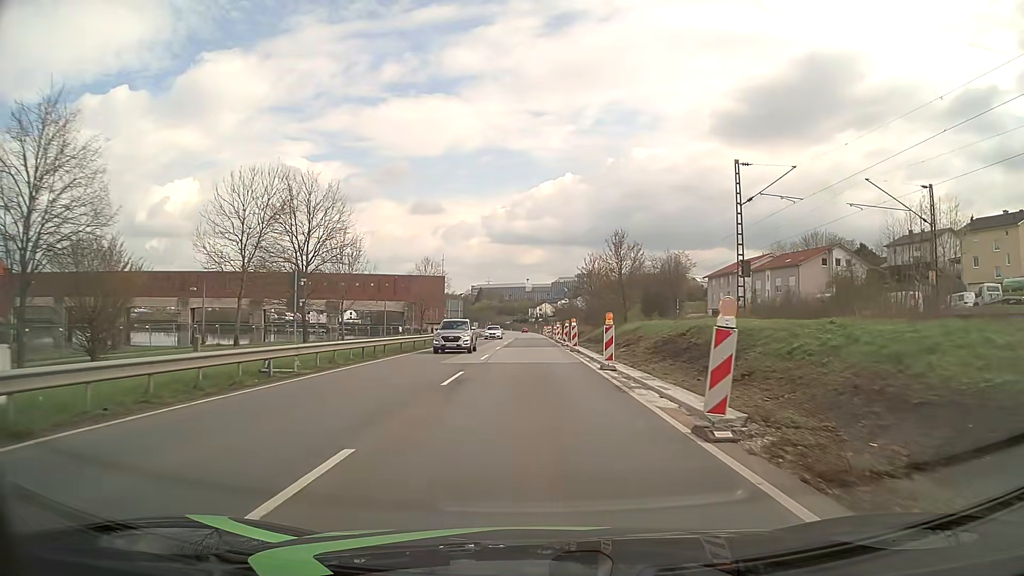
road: primary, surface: asphalt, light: Day
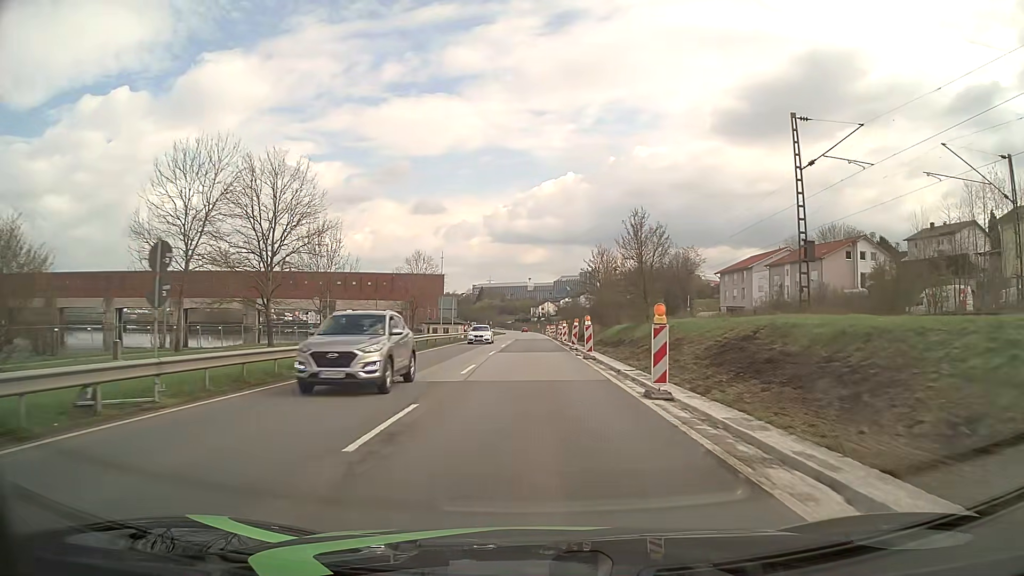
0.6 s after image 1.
(0.0, +7.8) m; 0°
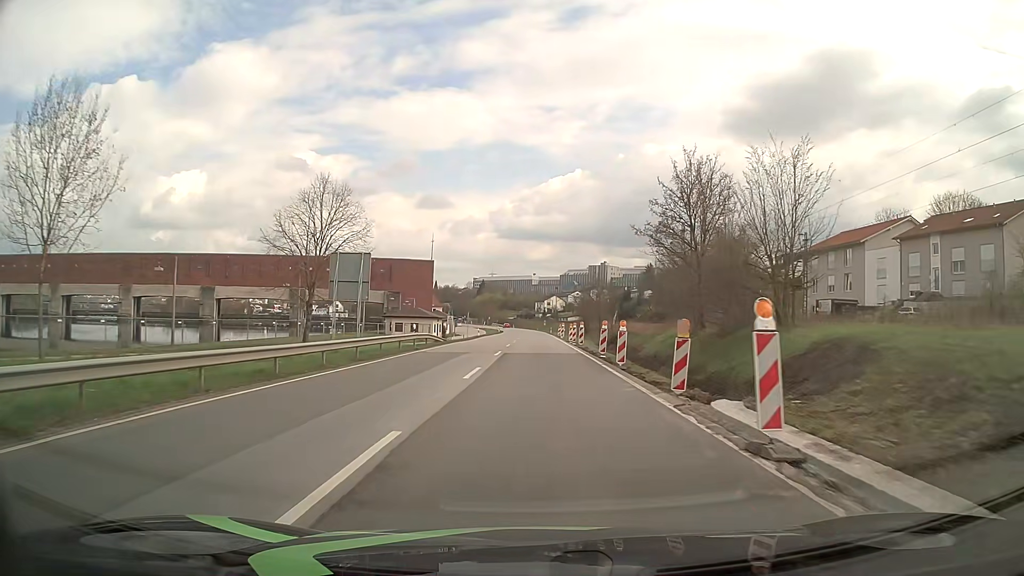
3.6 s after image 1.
(-0.3, +39.1) m; -1°
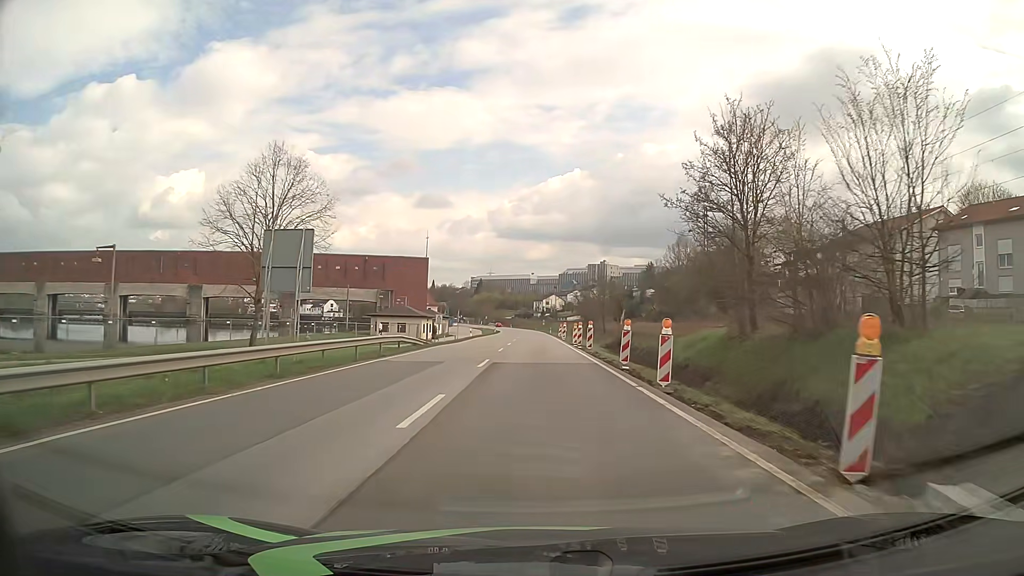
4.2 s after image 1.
(0.0, +7.8) m; +1°
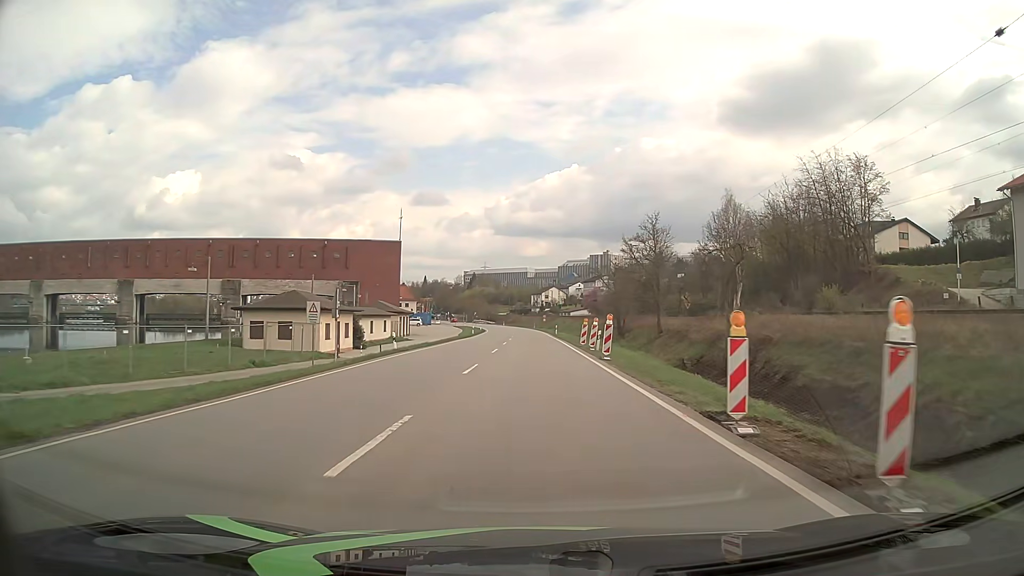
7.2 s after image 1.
(0.0, +39.1) m; 0°
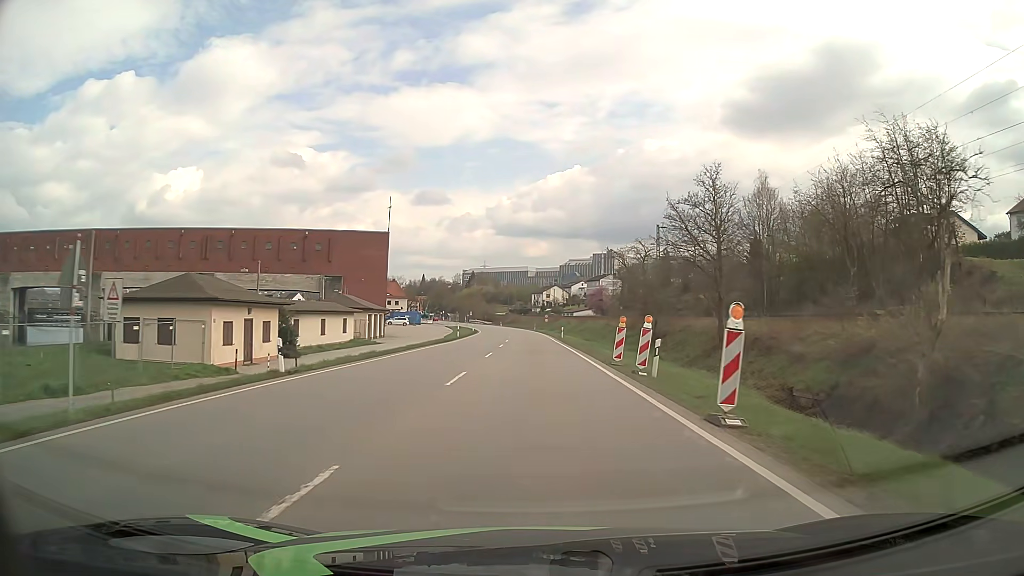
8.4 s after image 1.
(0.0, +15.7) m; 0°
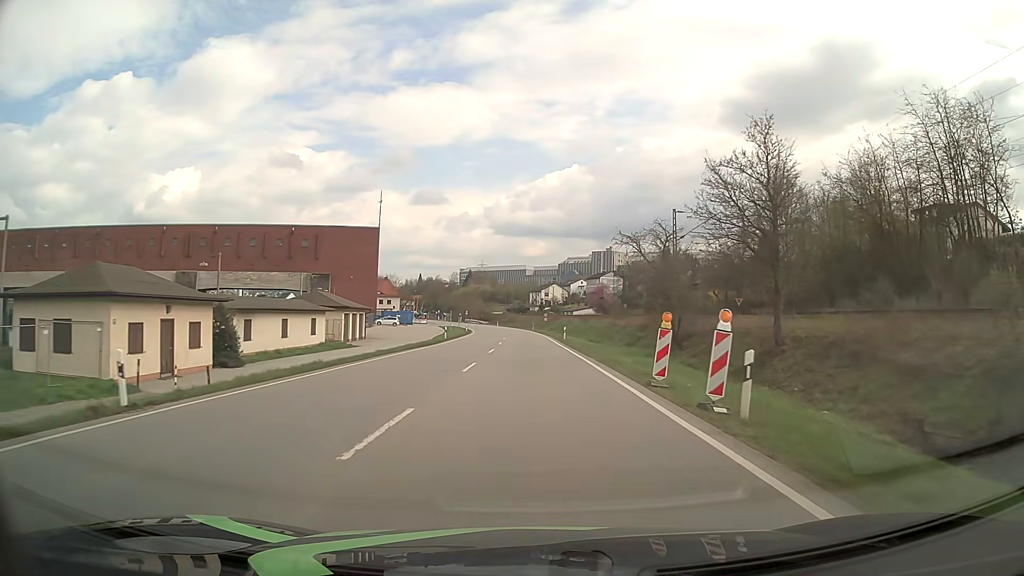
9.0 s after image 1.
(0.0, +7.8) m; 0°
(0, +10) (0, +20) (0, +30) (0, +40) (0, +50) (0, +60) (-1, +70) (-2, +80) (-2, +90) (-3, +100) m
